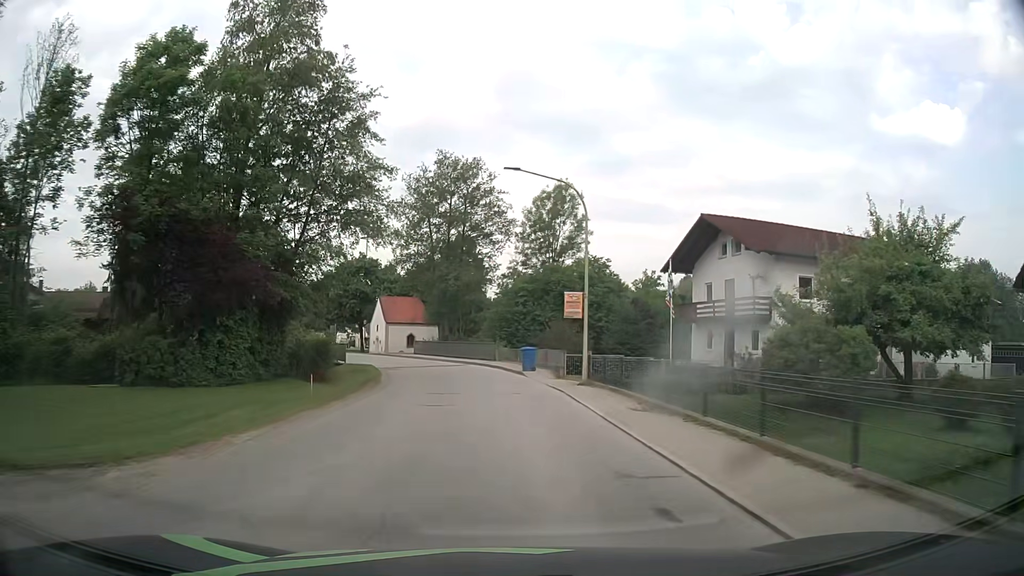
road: tertiary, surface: asphalt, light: Day
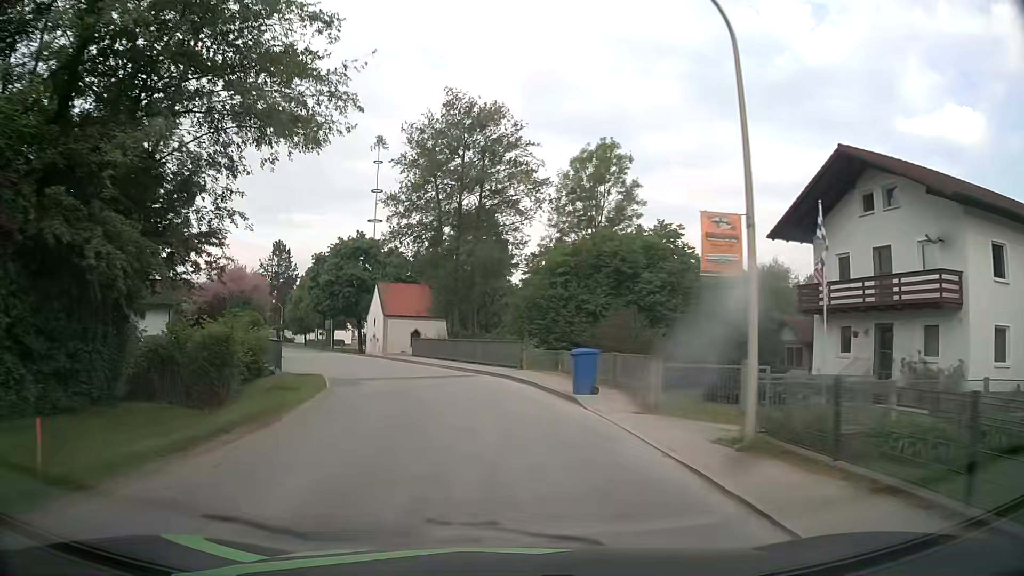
(-0.1, +14.4) m; -2°
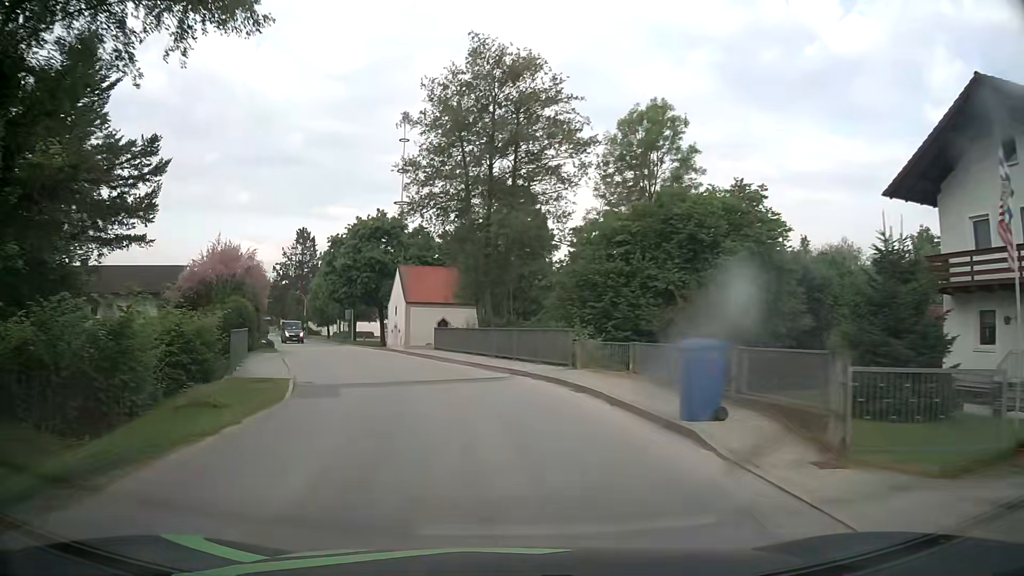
(-0.2, +7.2) m; -3°
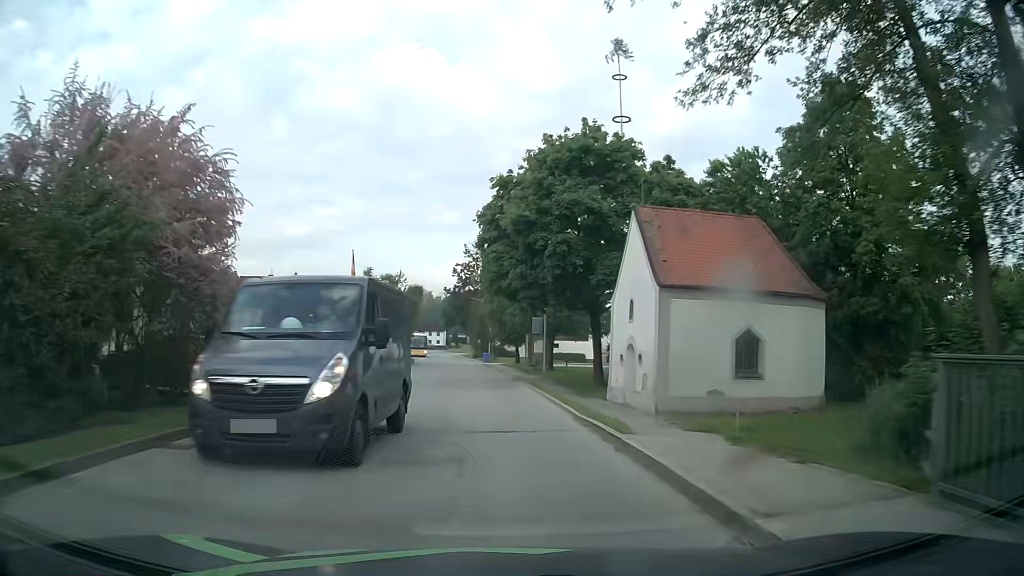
(-4.9, +28.3) m; -18°
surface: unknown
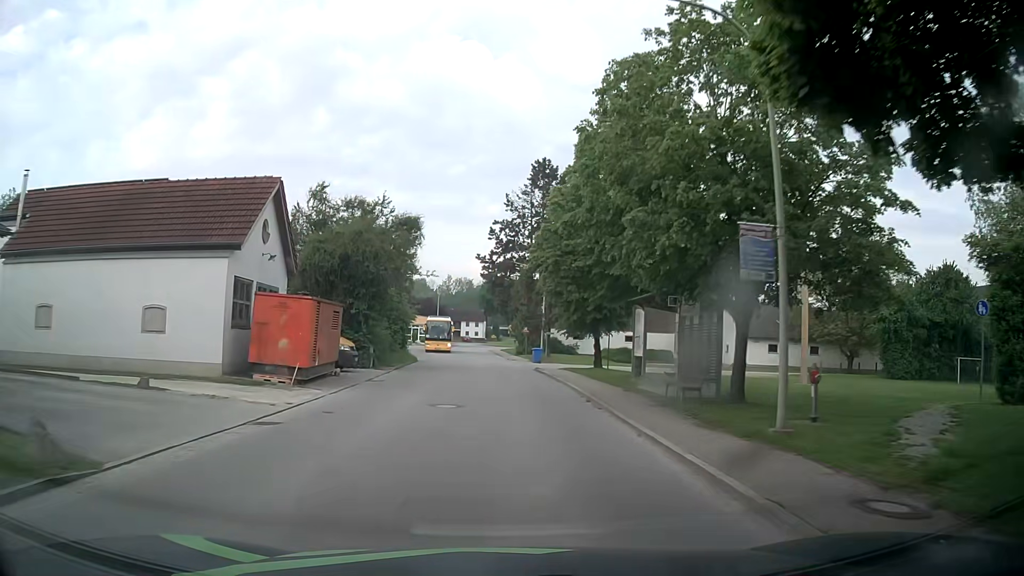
(-1.3, +28.5) m; -4°
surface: asphalt
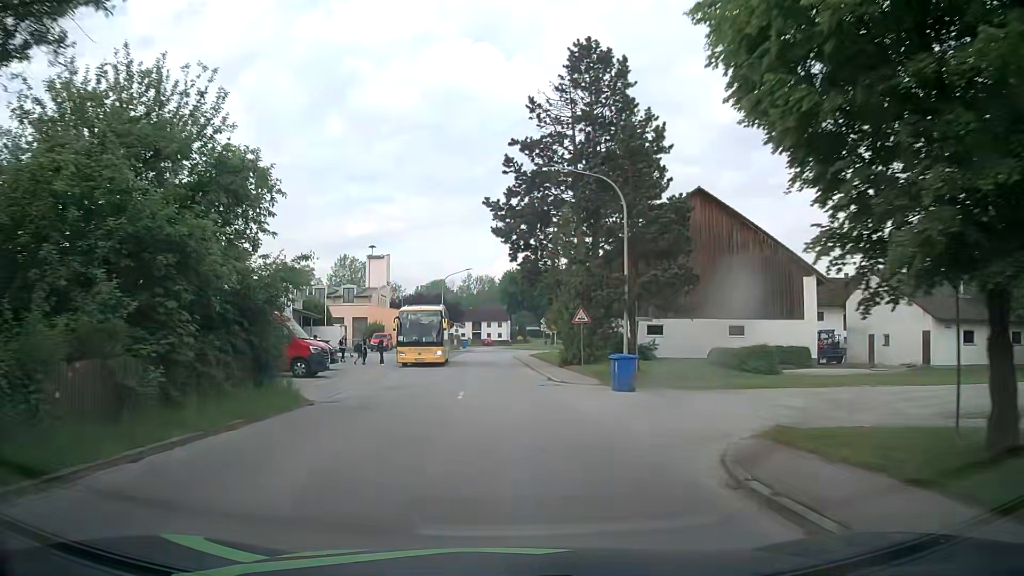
(-0.3, +28.4) m; -2°
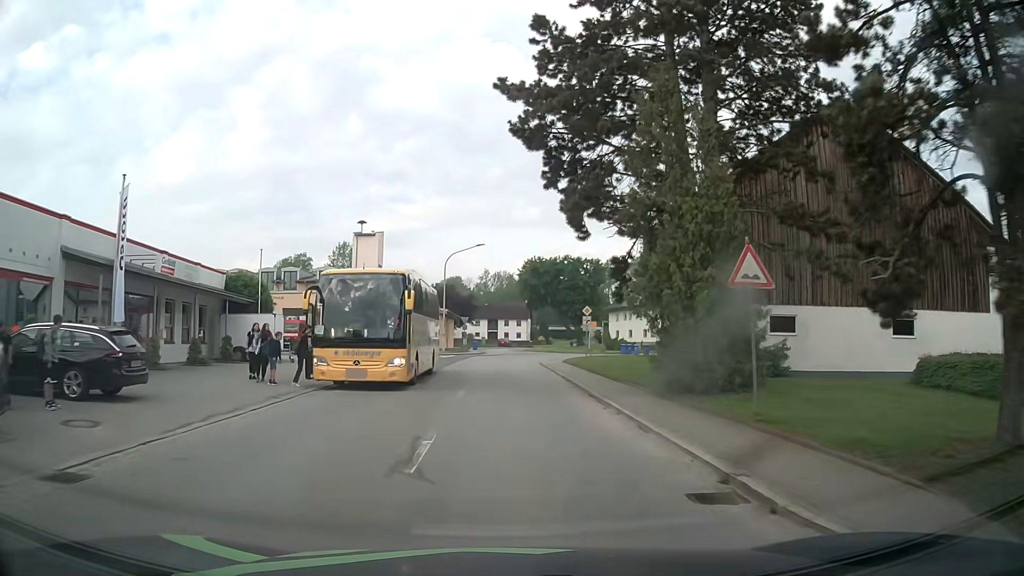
(-0.4, +19.1) m; -2°
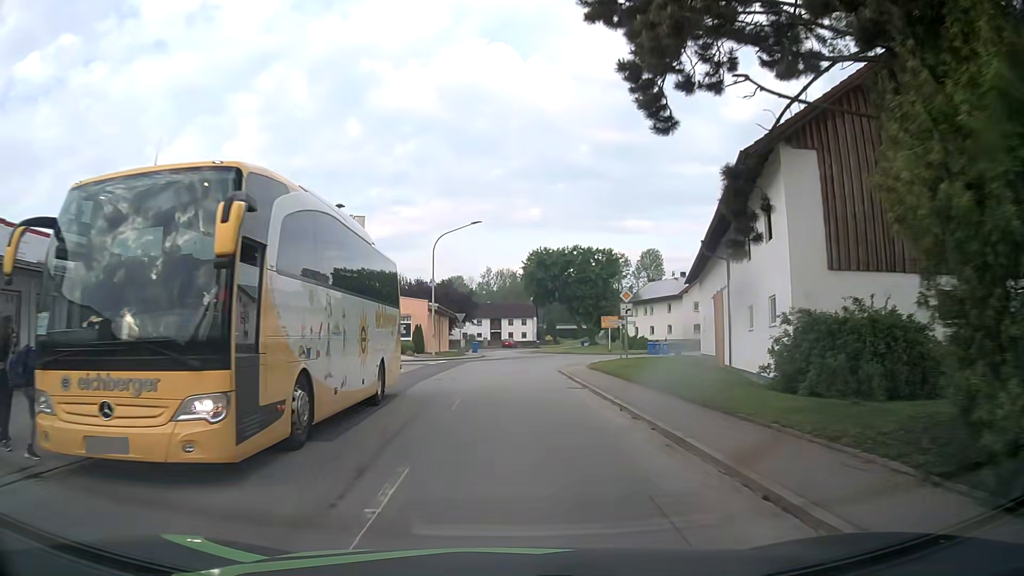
(0.0, +11.5) m; 0°
(0, +10) (0, +20) (0, +30) (+1, +40) (+7, +48) (+15, +53) (+25, +54) (+35, +55) (+45, +55) (+55, +56) m
